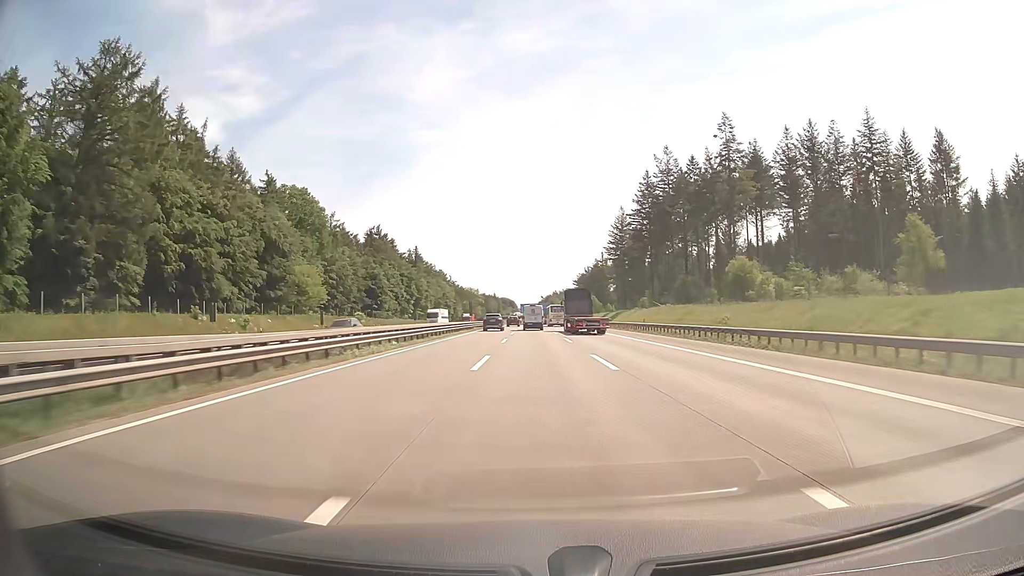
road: motorway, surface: concrete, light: Day
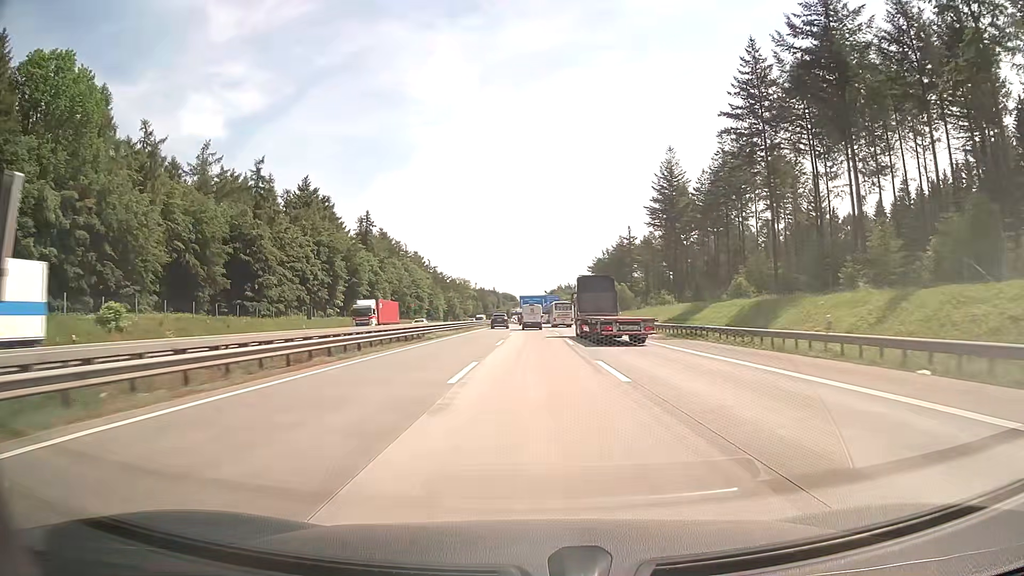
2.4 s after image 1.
(-0.1, +75.5) m; 0°
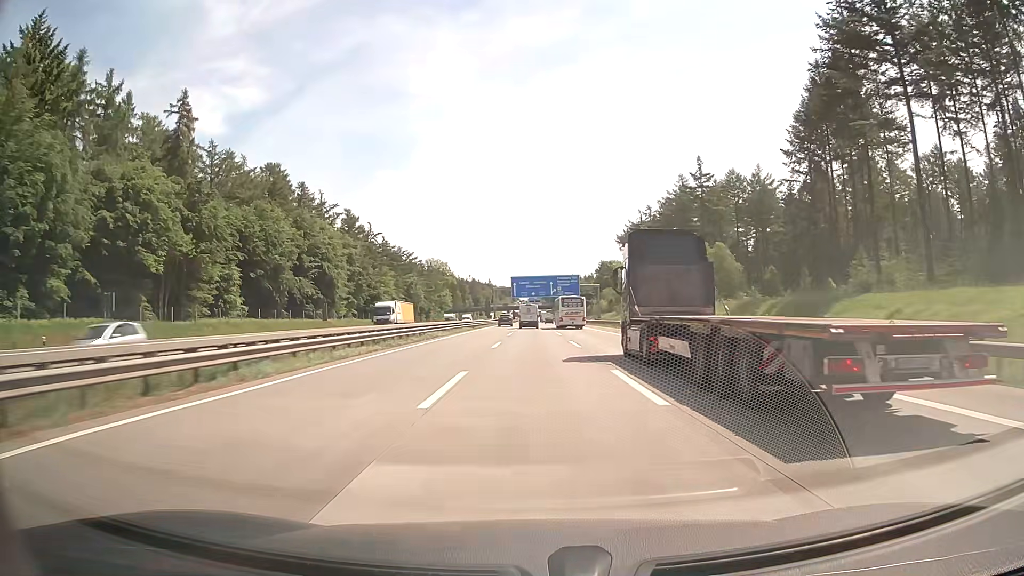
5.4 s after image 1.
(-0.2, +94.0) m; 0°
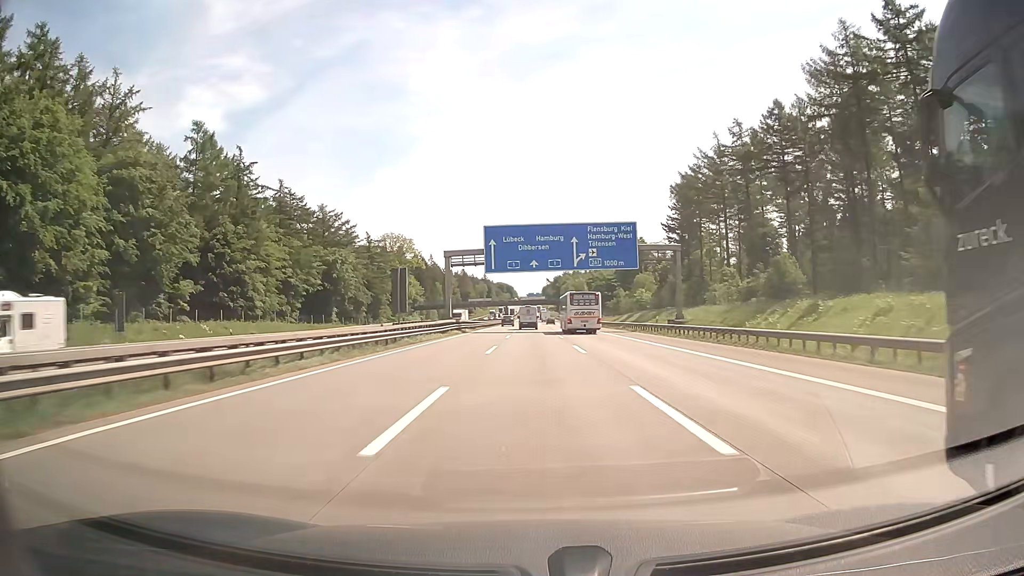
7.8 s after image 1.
(+0.2, +75.5) m; 0°
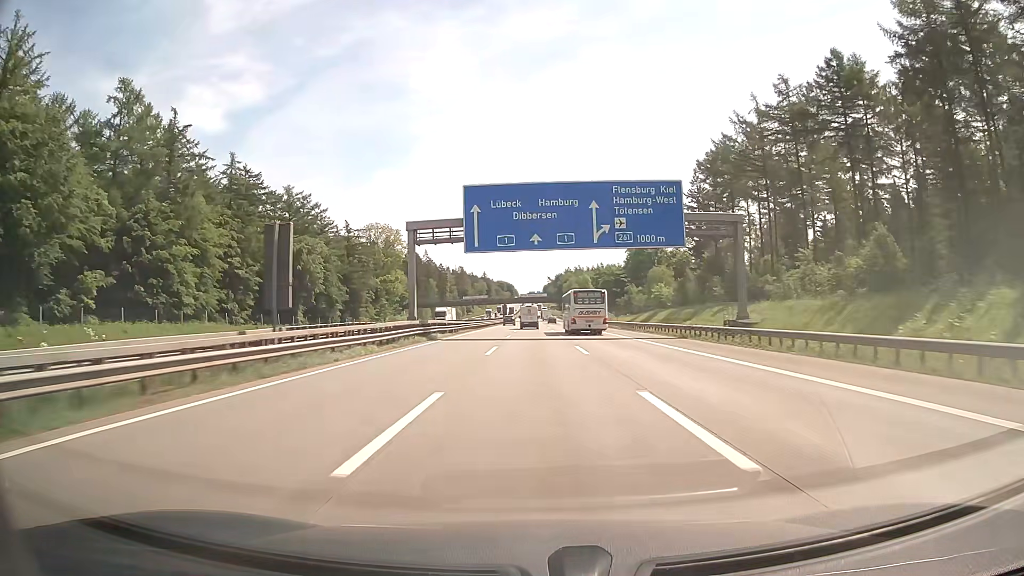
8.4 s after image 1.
(0.0, +18.9) m; 0°
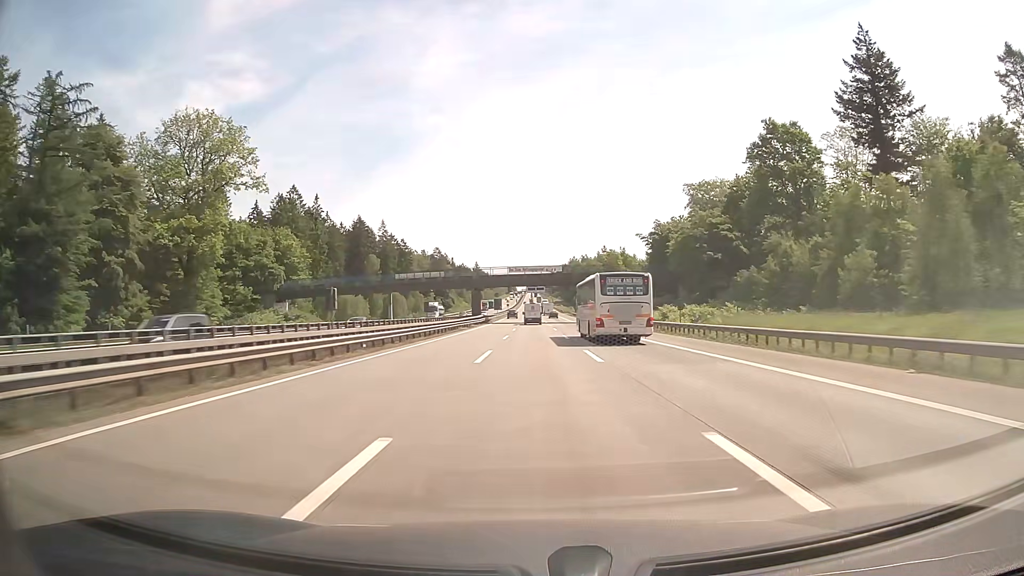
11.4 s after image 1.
(+0.1, +94.5) m; 0°
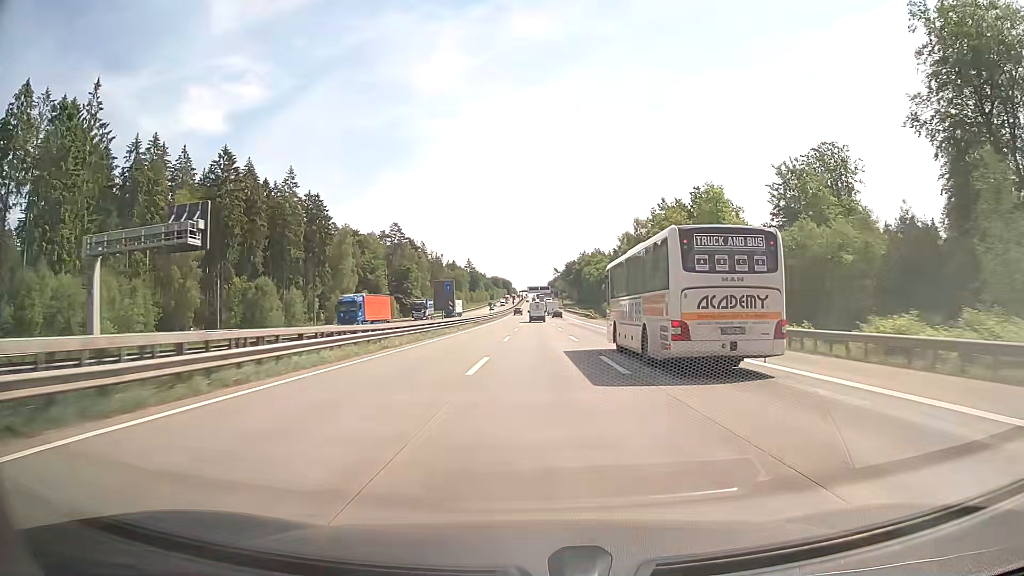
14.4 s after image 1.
(+0.1, +94.3) m; 0°
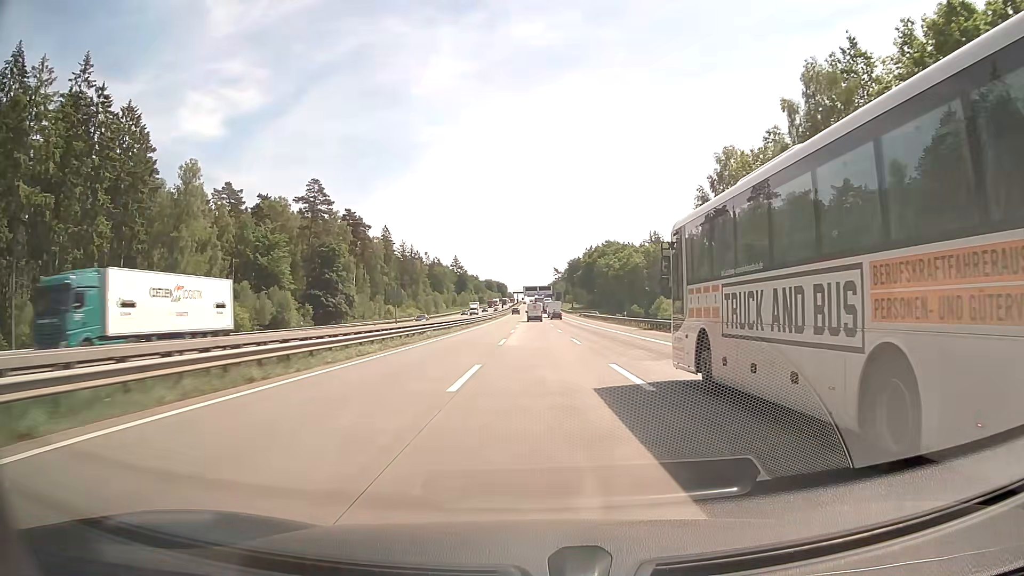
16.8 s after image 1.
(+0.4, +75.2) m; 0°
(0, +10) (0, +20) (0, +30) (0, +40) (0, +50) (0, +60) (0, +70) (0, +80) (0, +90) (0, +100) m
